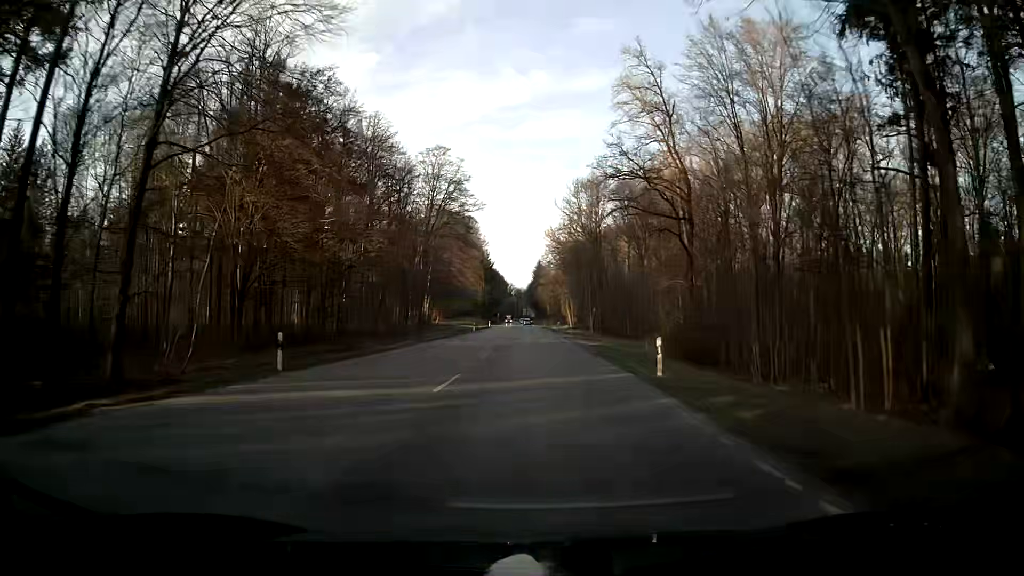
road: secondary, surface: asphalt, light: Day
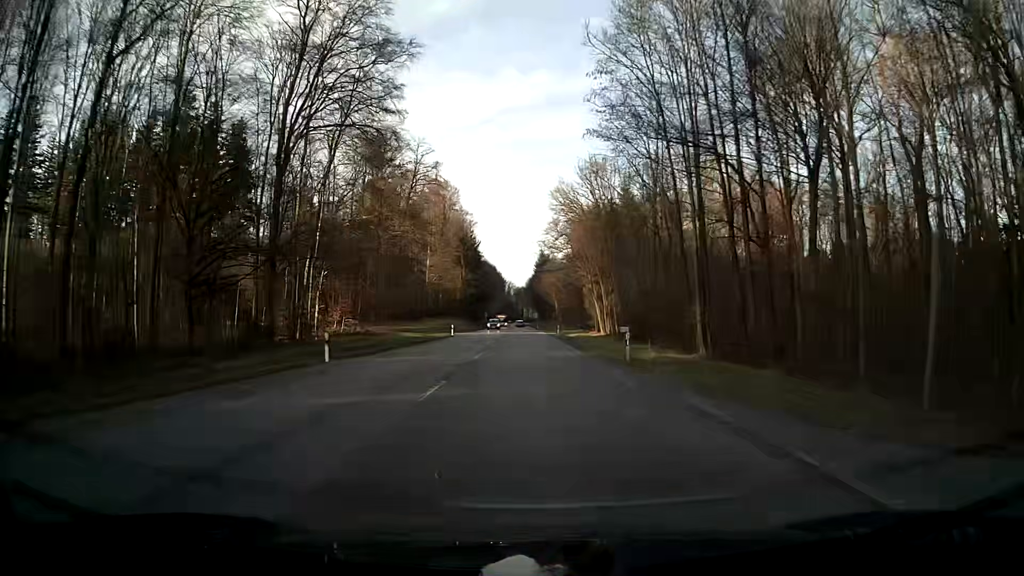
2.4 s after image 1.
(-0.2, +61.2) m; -1°
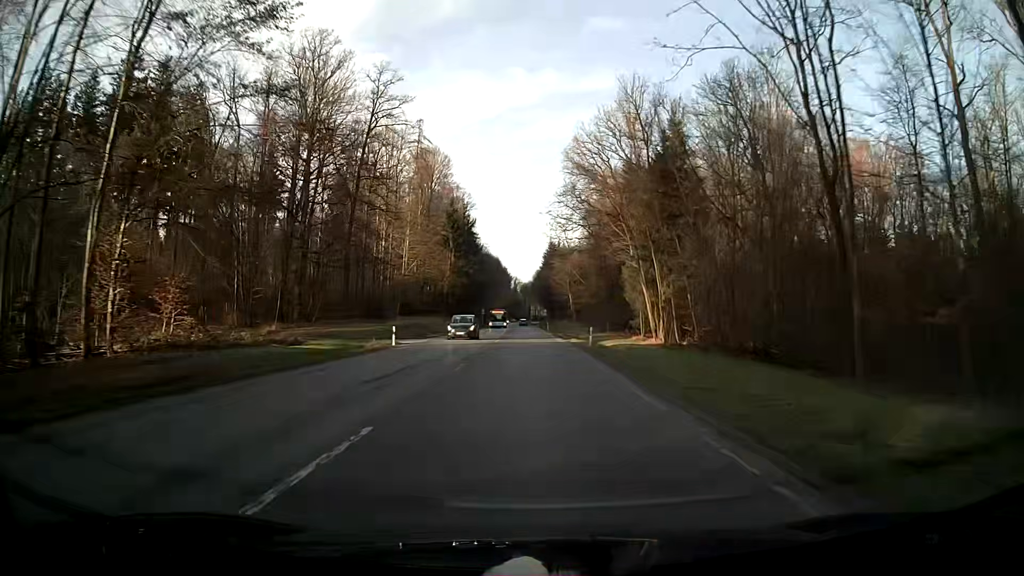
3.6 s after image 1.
(-0.2, +31.0) m; -1°
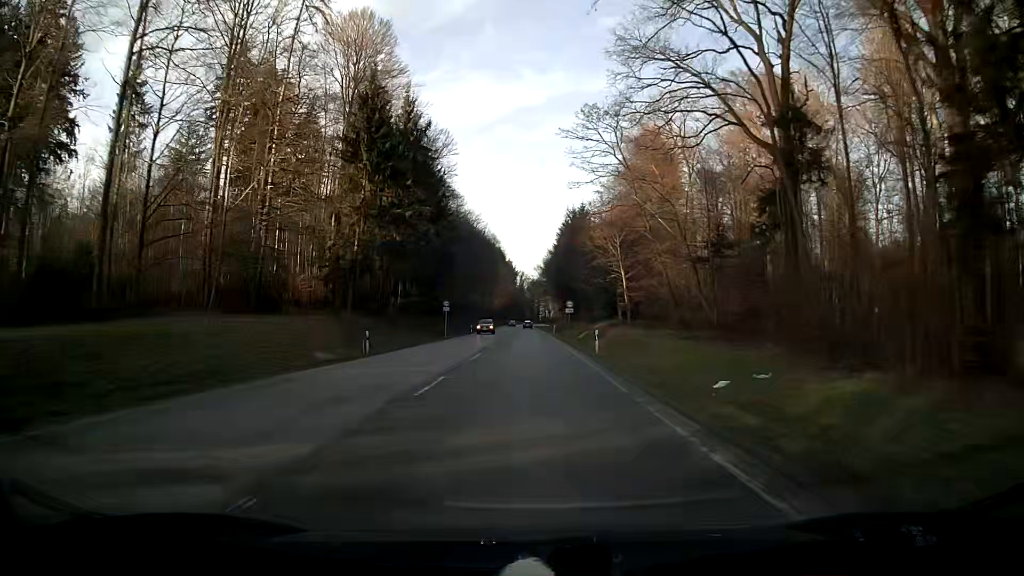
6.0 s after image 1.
(-0.4, +62.5) m; -1°
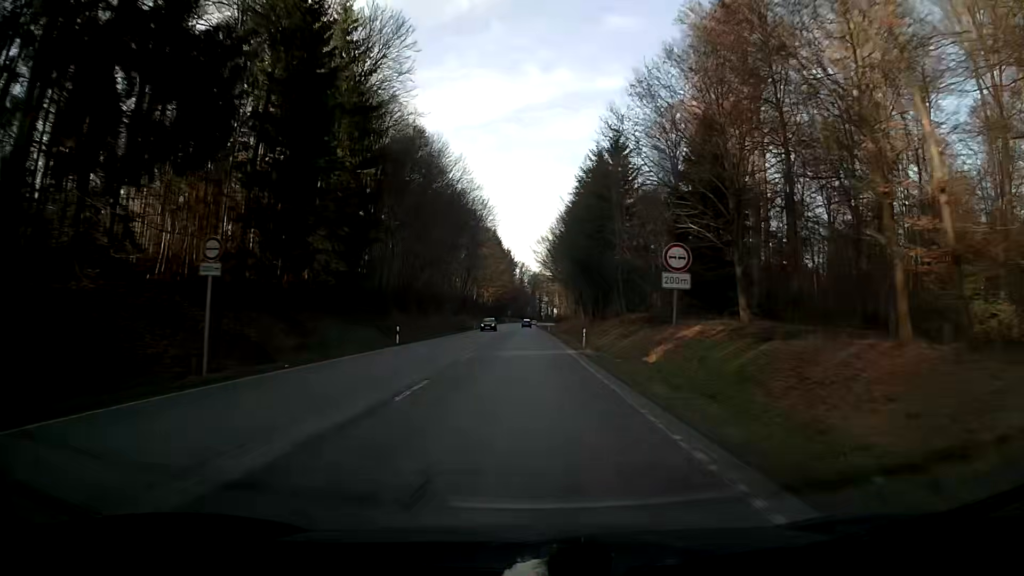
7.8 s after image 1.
(-0.2, +47.1) m; 0°
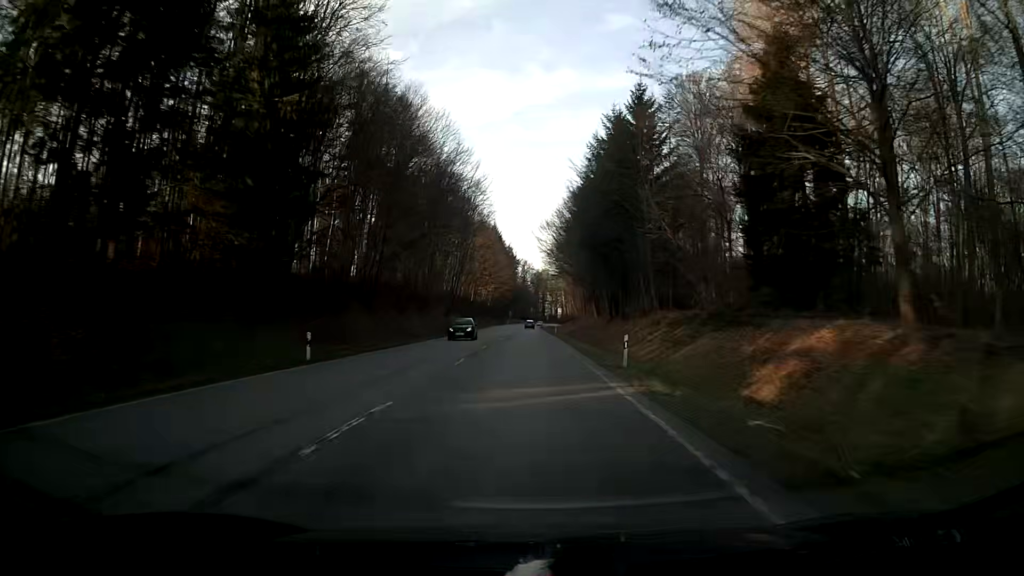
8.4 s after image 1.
(0.0, +15.7) m; 0°
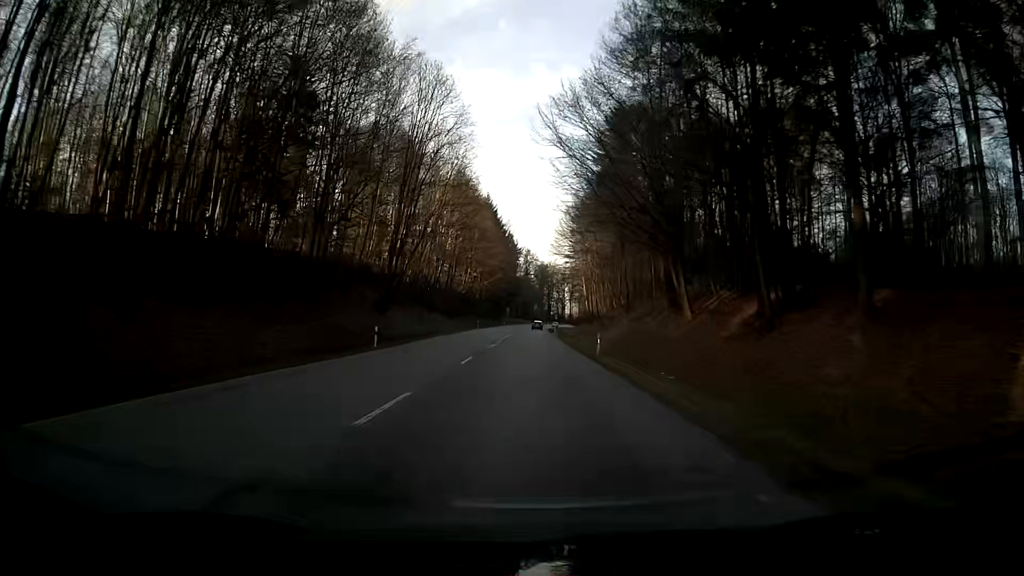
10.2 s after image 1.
(-0.1, +46.9) m; 0°
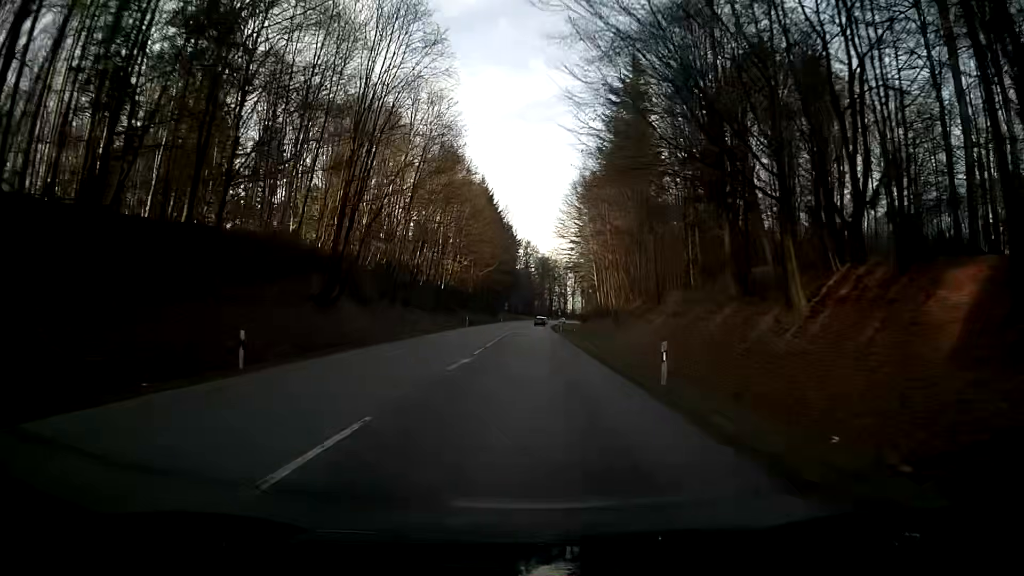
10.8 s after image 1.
(0.0, +15.2) m; 0°
